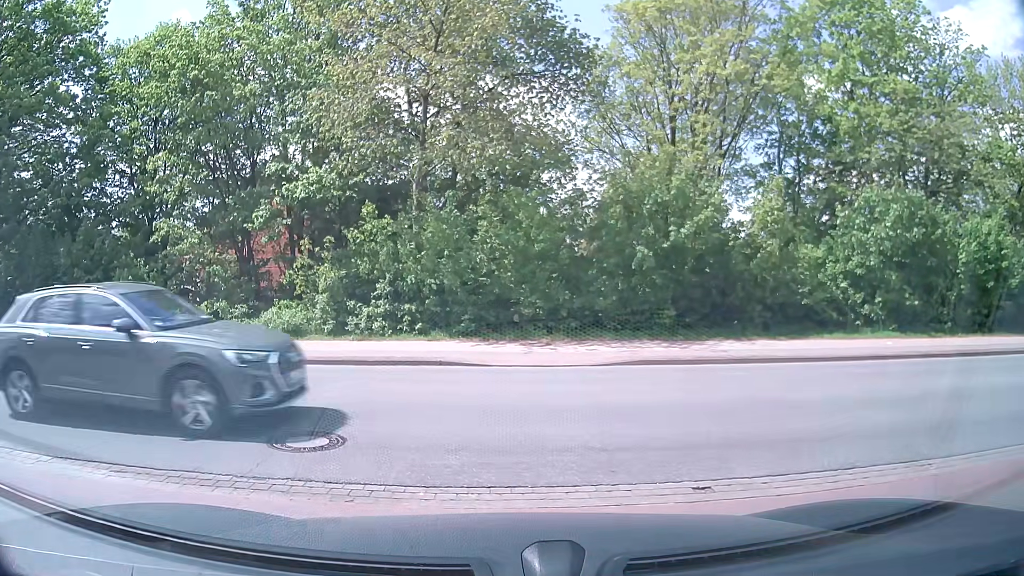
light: Day
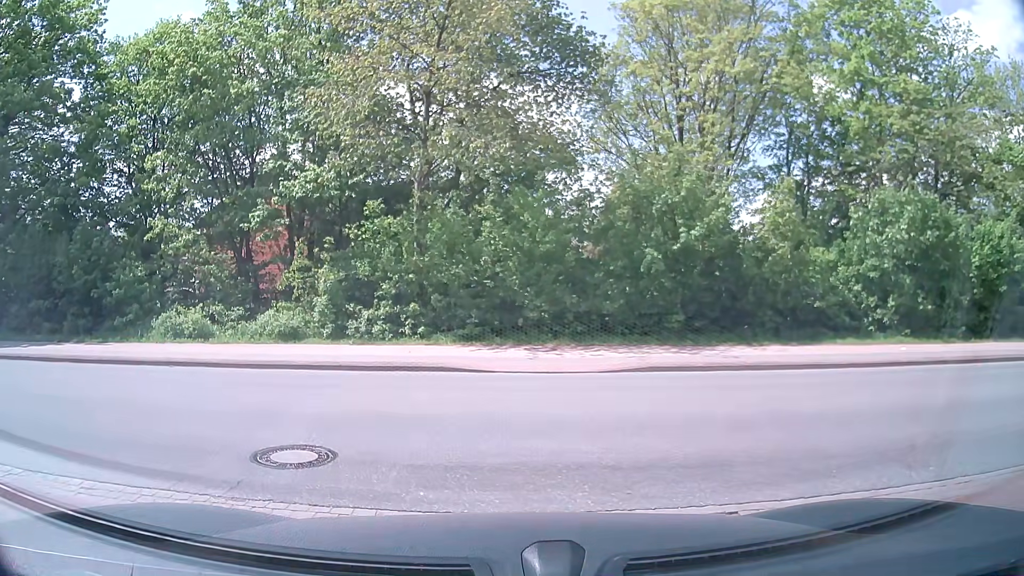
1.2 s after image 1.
(0.0, +0.6) m; 0°
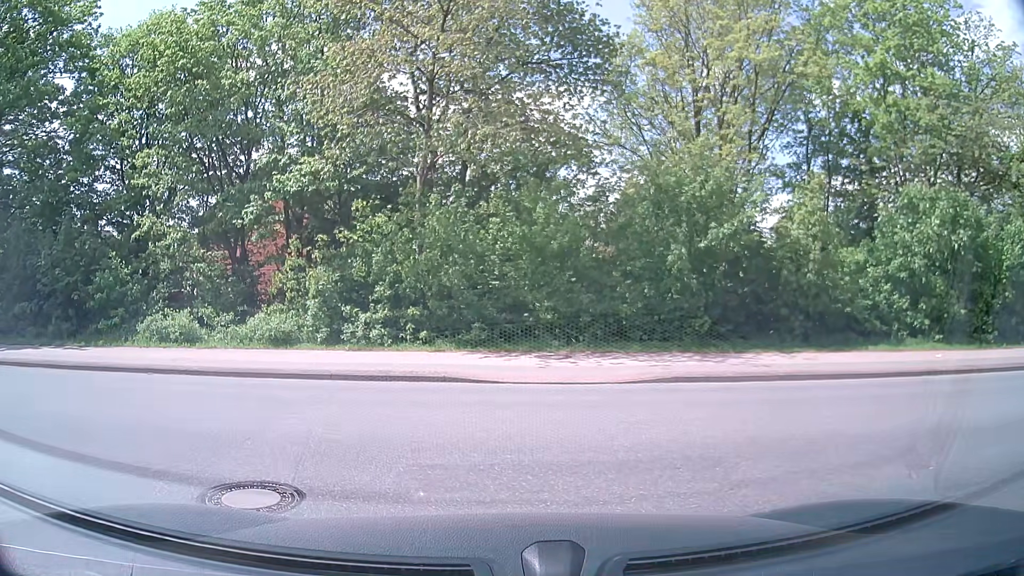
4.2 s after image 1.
(0.0, +1.4) m; 0°
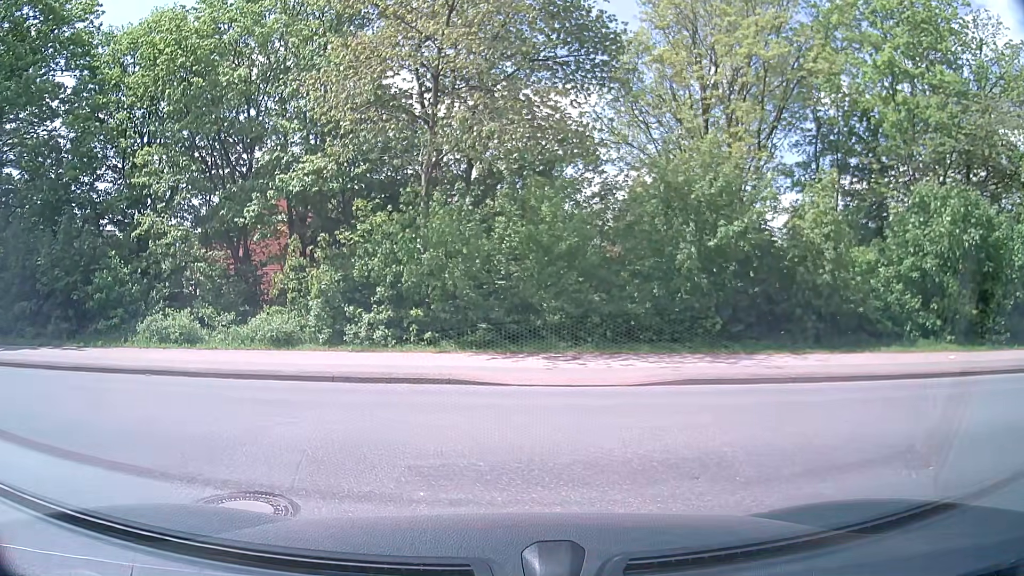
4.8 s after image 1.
(0.0, +0.4) m; 0°
